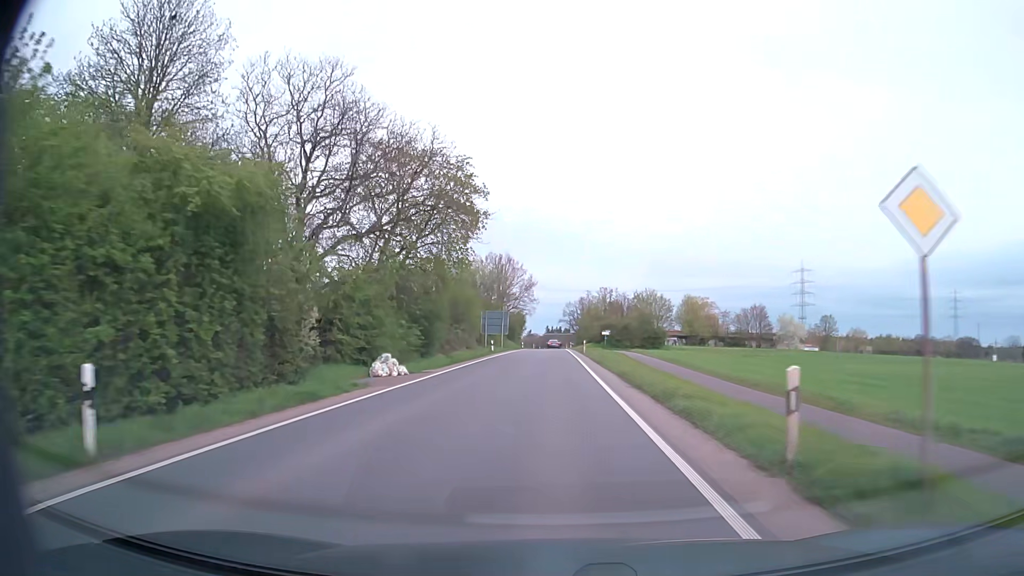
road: secondary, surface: asphalt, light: Day
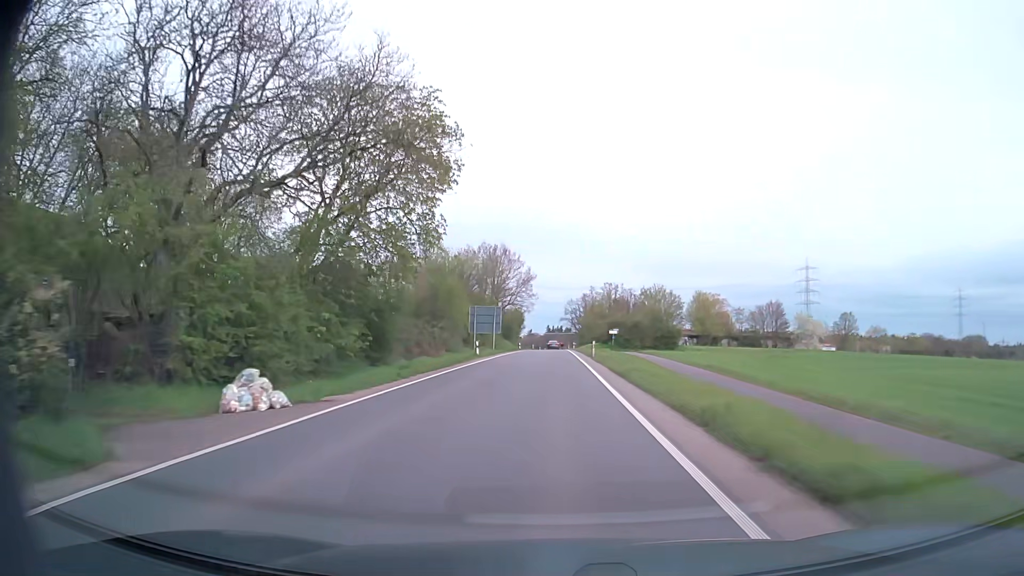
(0.0, +11.6) m; 0°
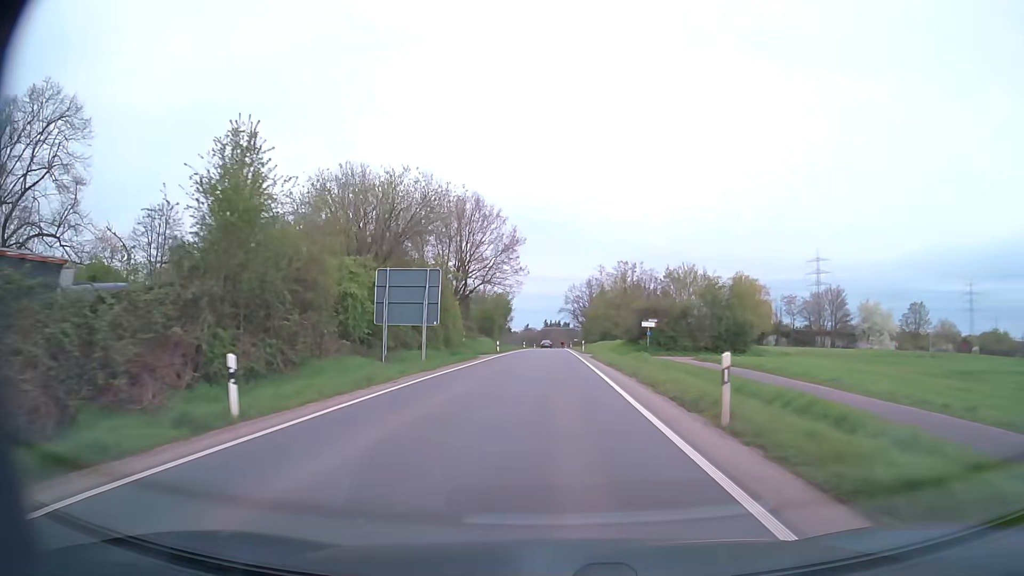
(0.0, +34.2) m; 0°
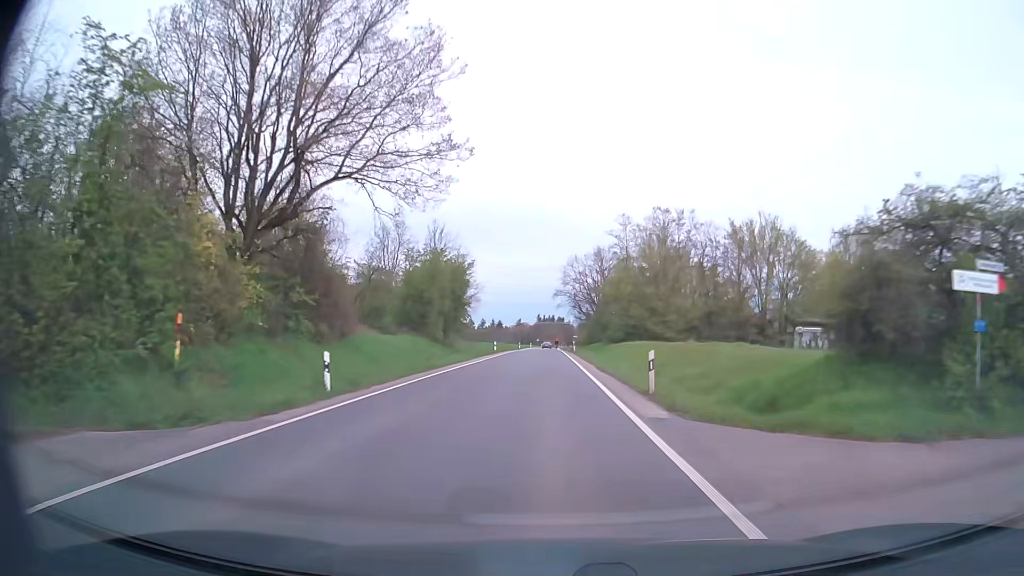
(+0.2, +44.1) m; 0°
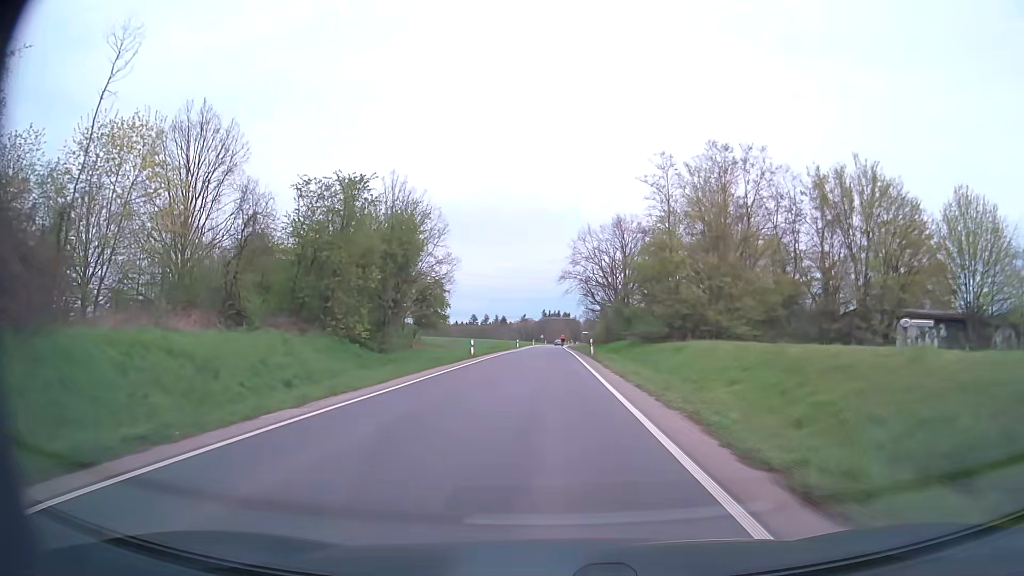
(0.0, +21.7) m; 0°
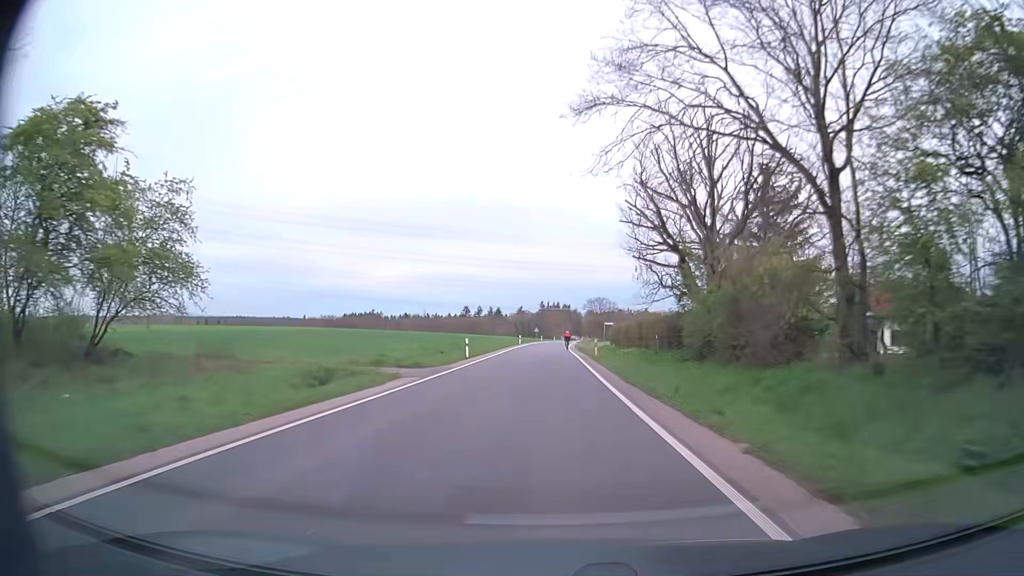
(-0.1, +53.4) m; 0°
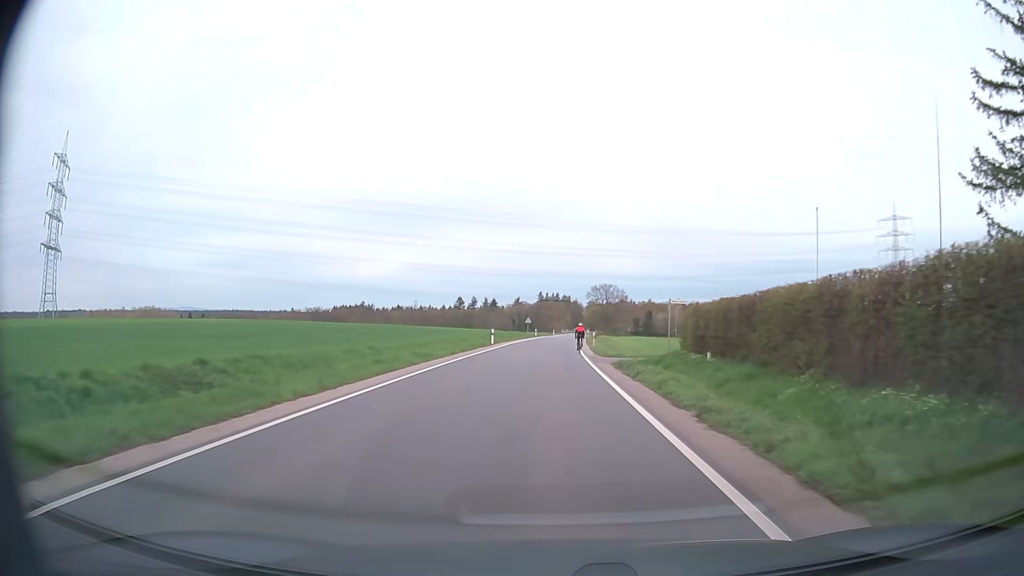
(0.0, +38.2) m; 0°
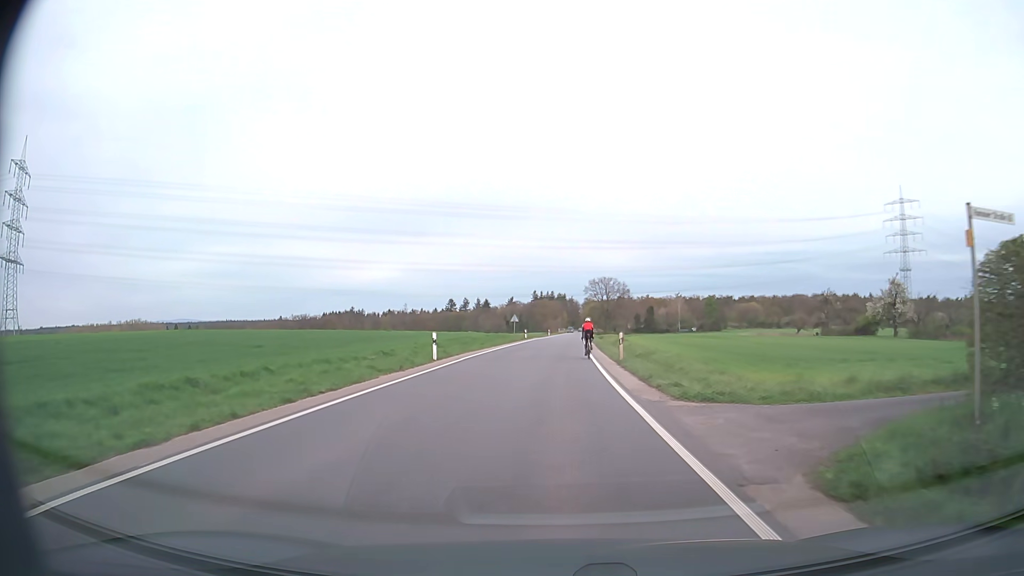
(+0.1, +22.3) m; +1°
